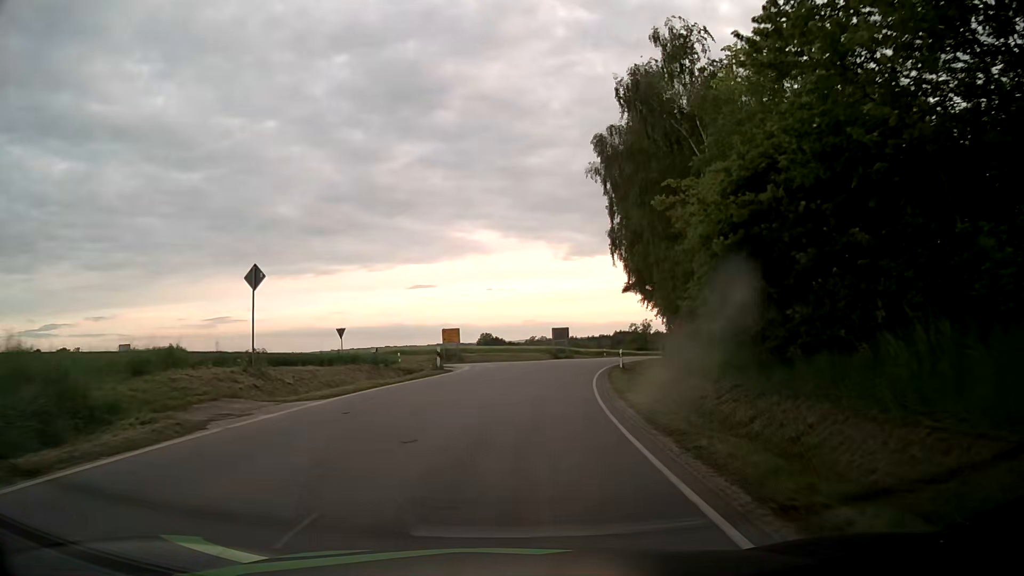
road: tertiary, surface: asphalt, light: Day
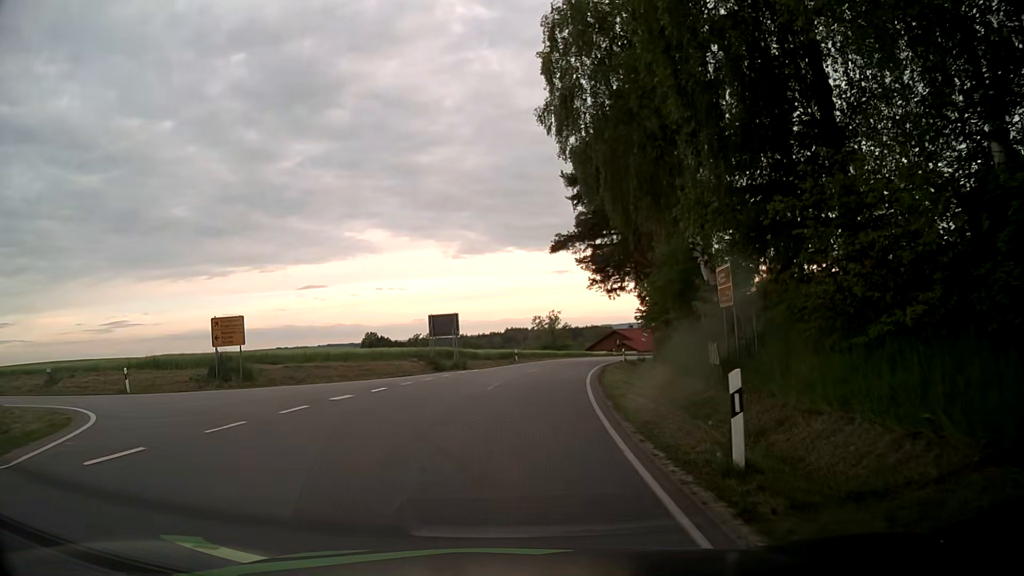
(+2.2, +28.5) m; +8°
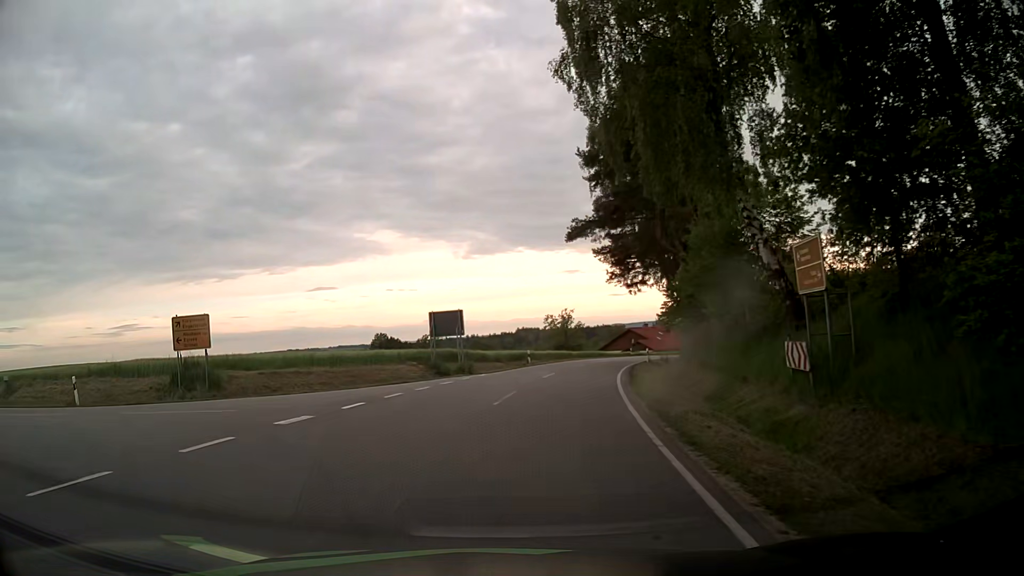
(+0.1, +4.6) m; +1°
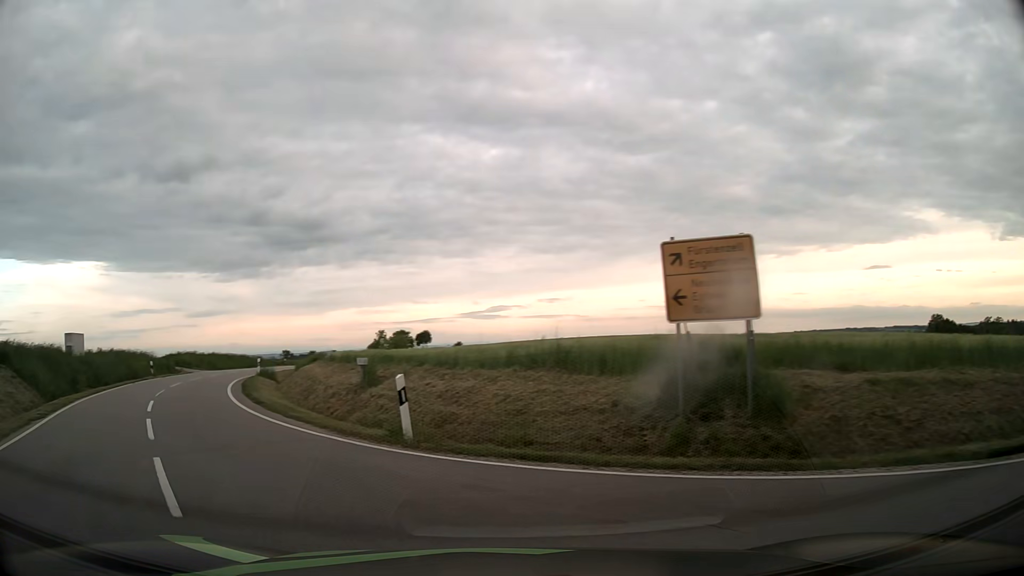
(-4.7, +14.3) m; -47°
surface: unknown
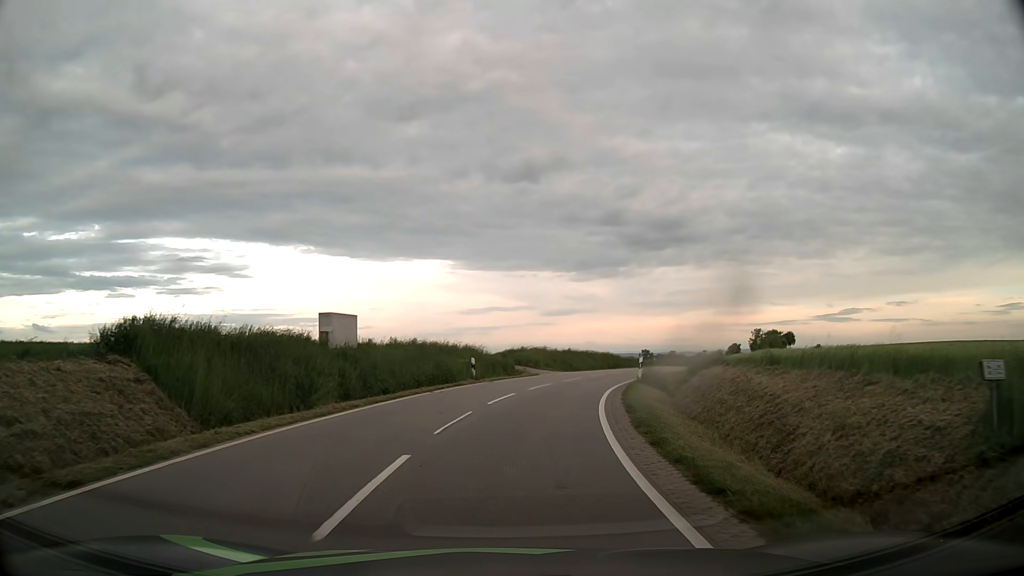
(-5.0, +12.4) m; -32°
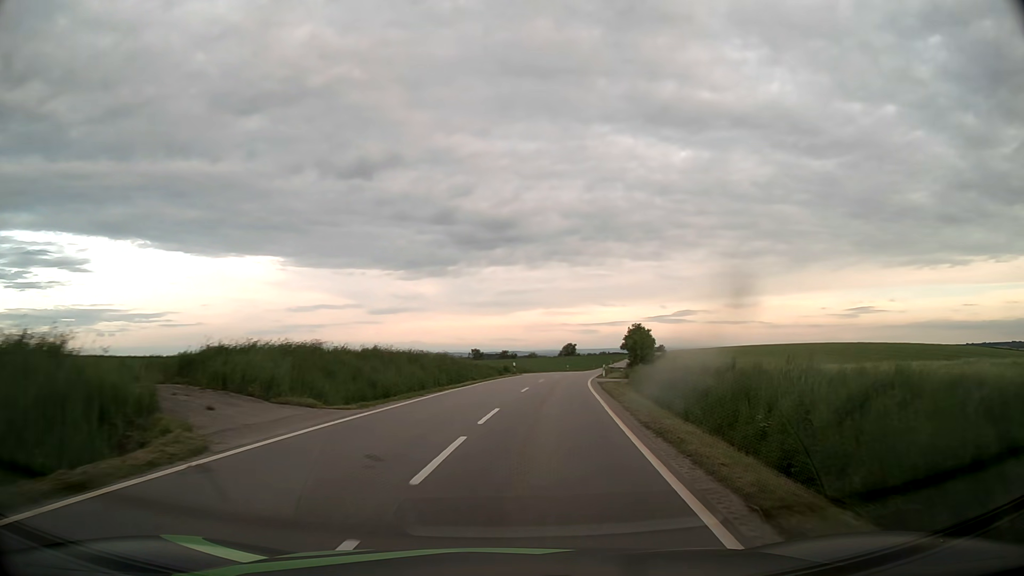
(+2.7, +27.9) m; +14°
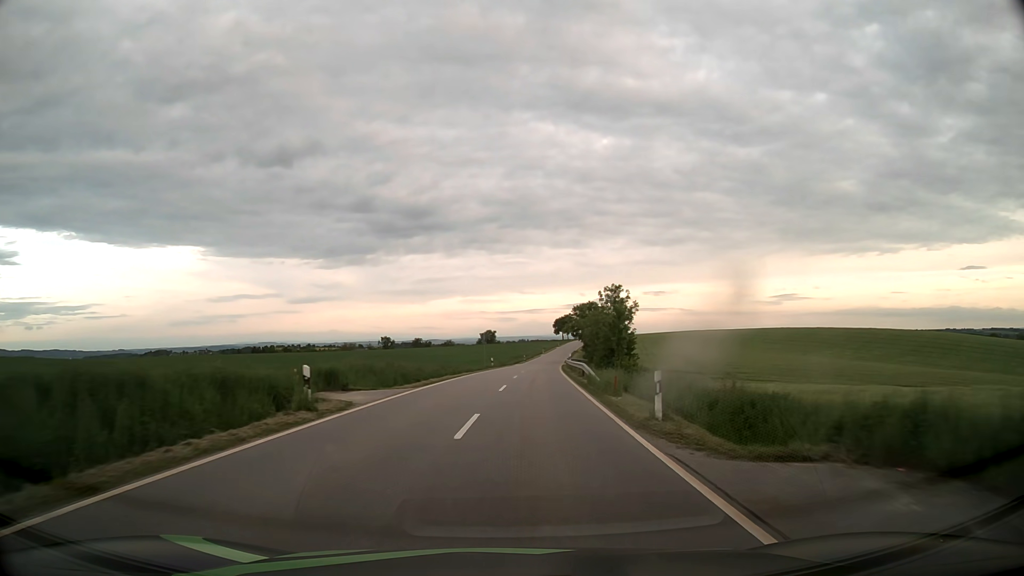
(+3.3, +39.9) m; +7°
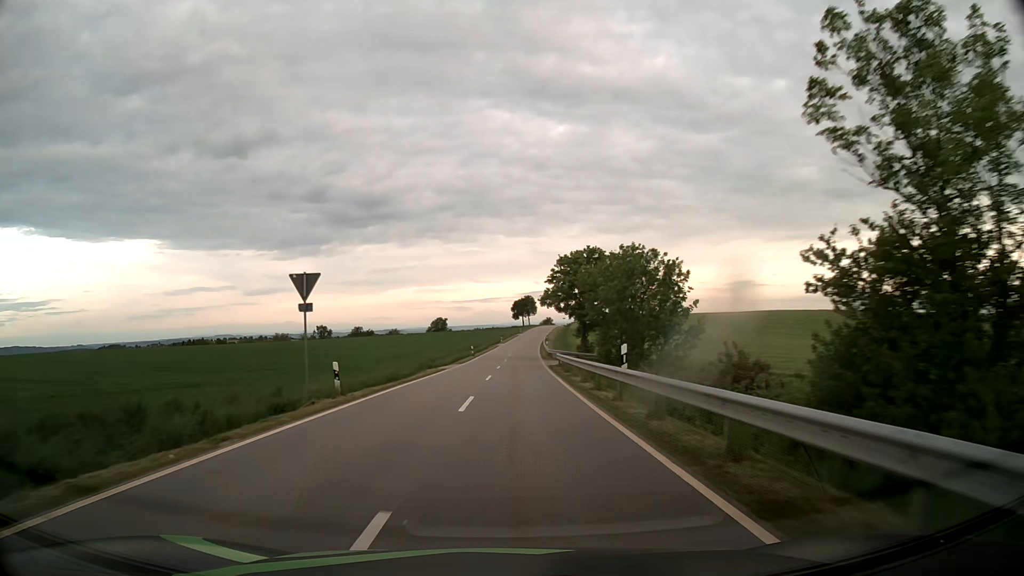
(+2.0, +45.1) m; +4°
(0, +10) (0, +20) (0, +30) (0, +40) (+1, +50) (+1, +60) (+2, +70) (+2, +80) (+3, +90) (+3, +100) m
